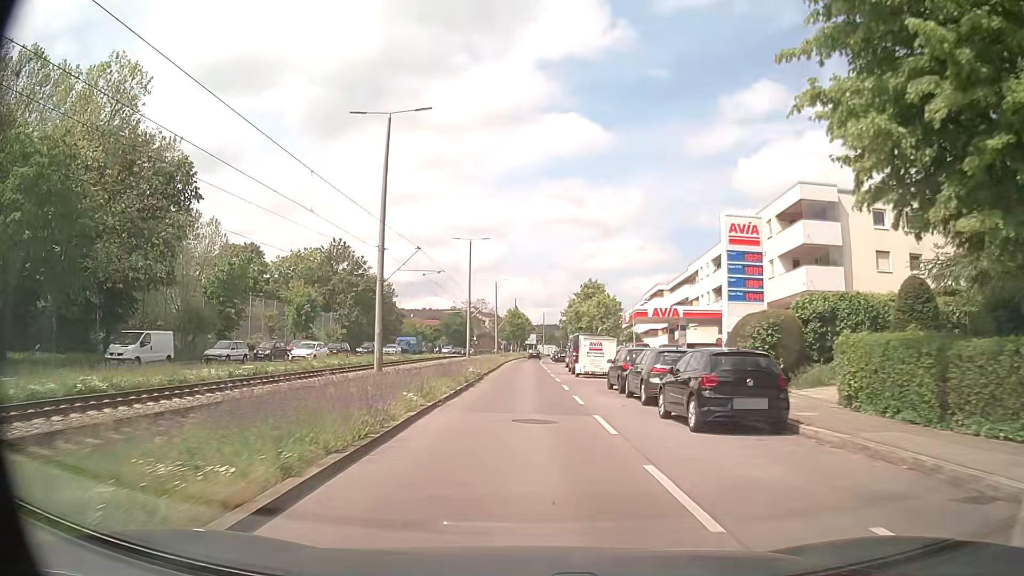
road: secondary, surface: asphalt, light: Day
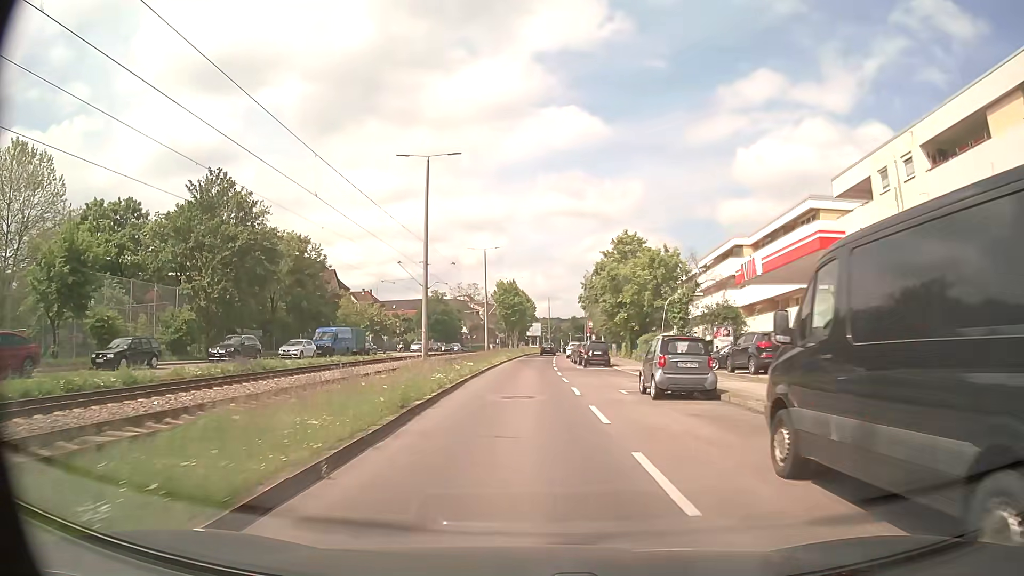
(-0.2, +35.9) m; 0°
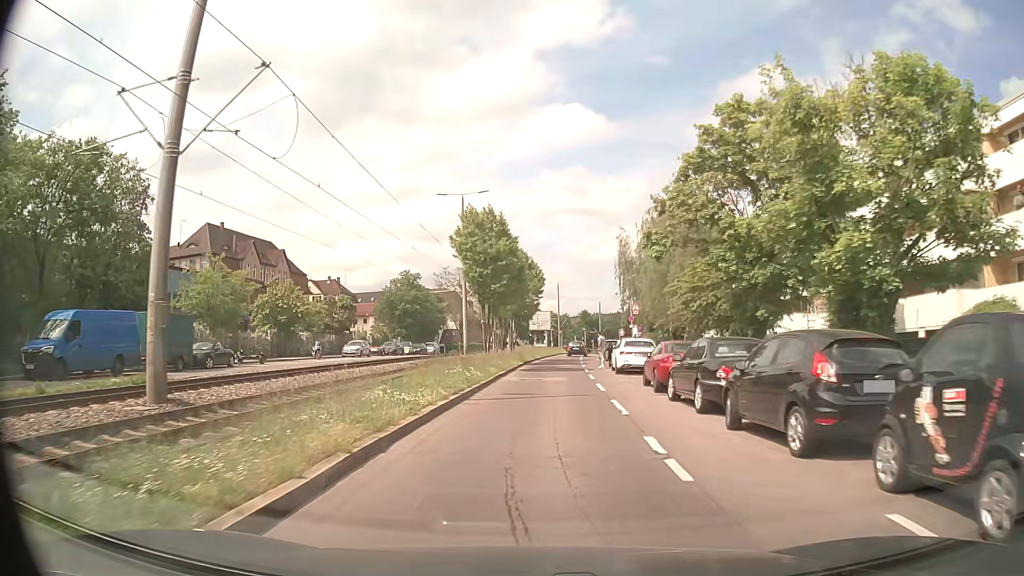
(+0.1, +34.8) m; -1°
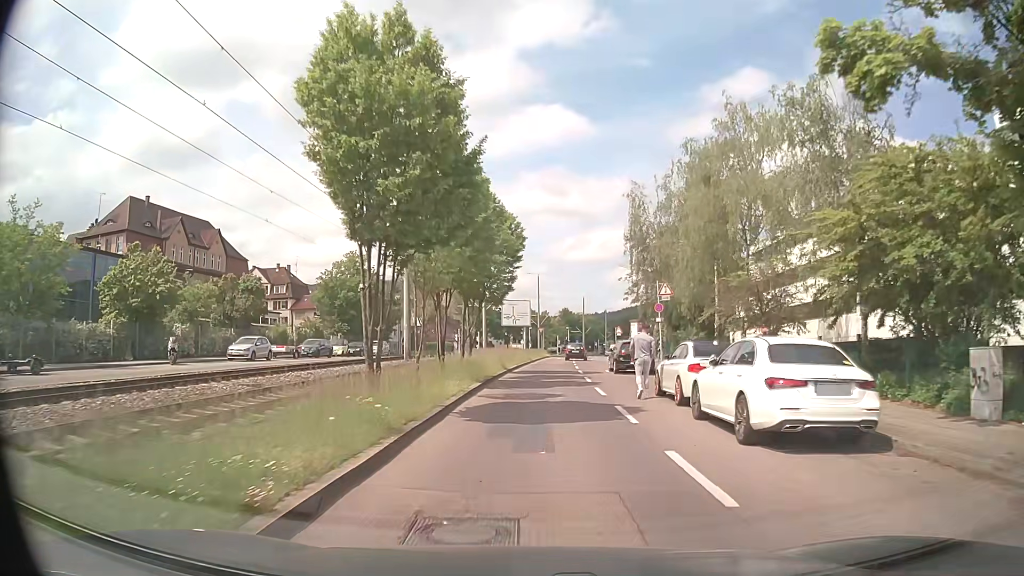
(+0.4, +18.8) m; +2°
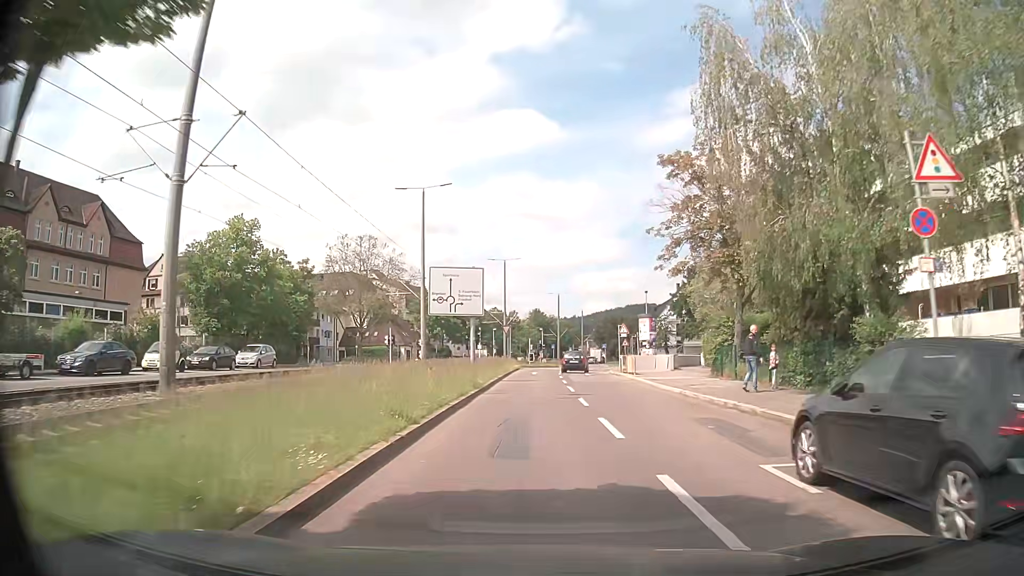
(+0.6, +25.5) m; +3°
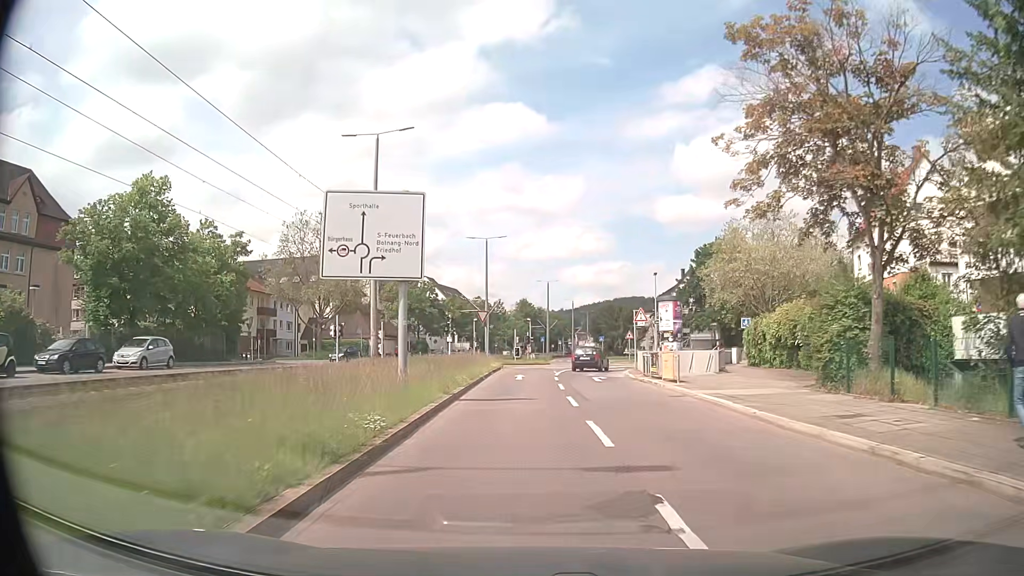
(+0.1, +13.1) m; +2°
